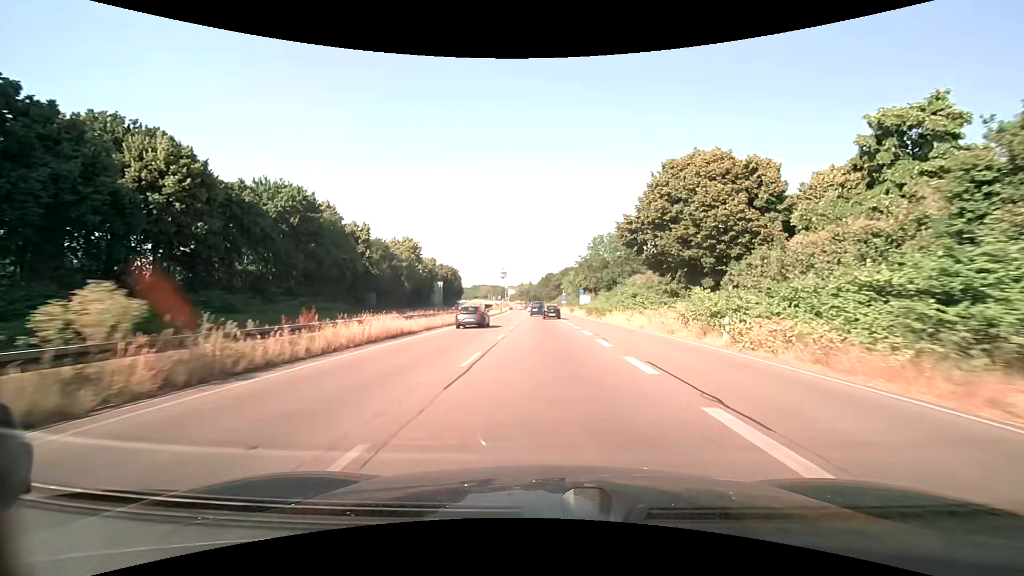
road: trunk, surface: asphalt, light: Day
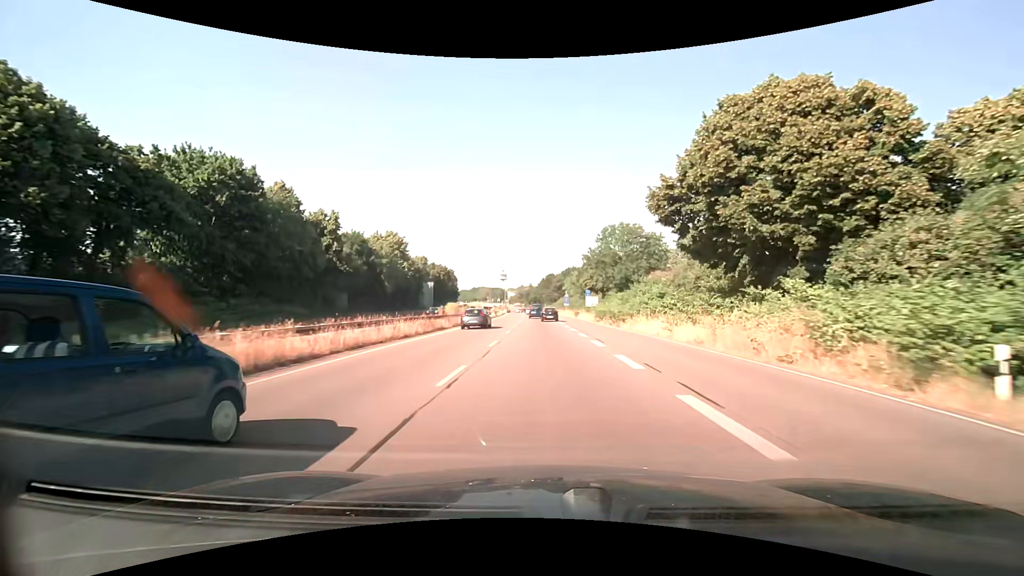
(0.0, +11.3) m; 0°
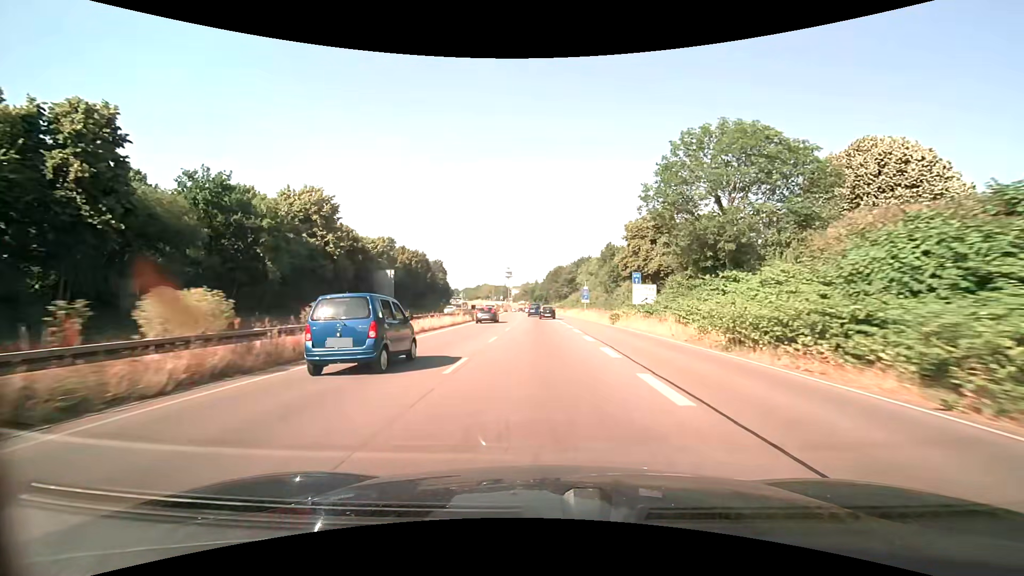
(-0.1, +34.4) m; -1°
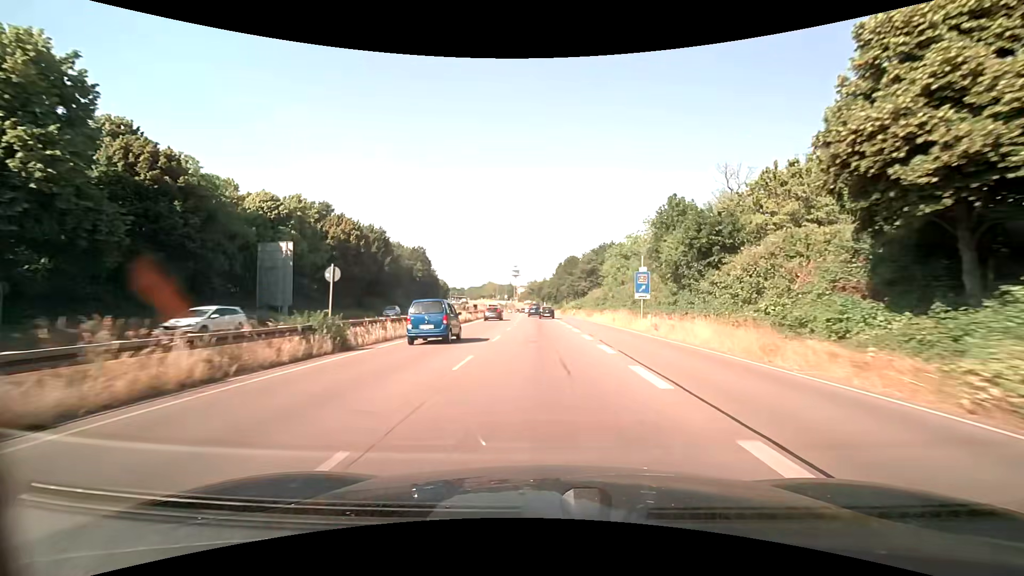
(-0.4, +35.3) m; -1°
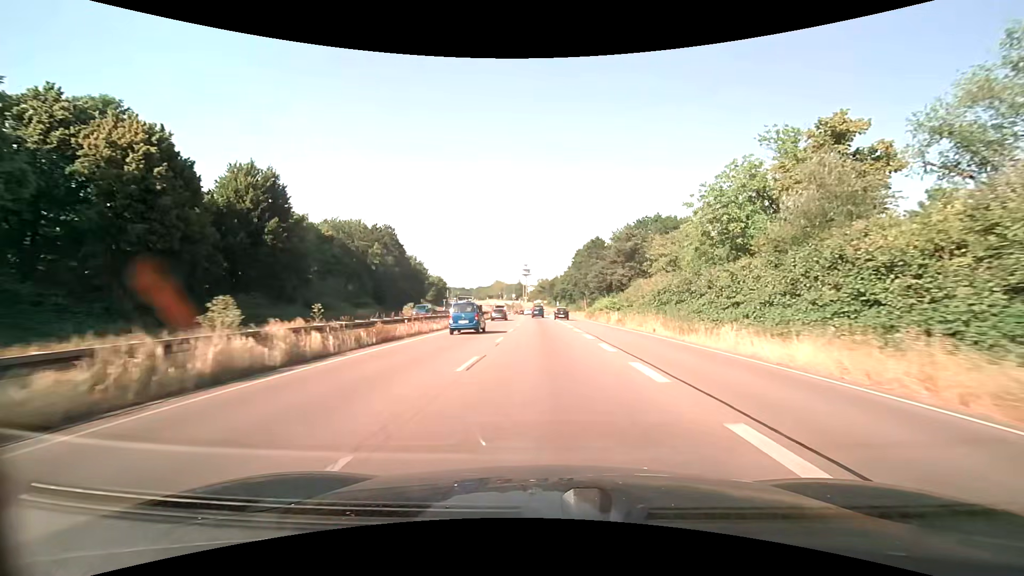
(-0.4, +36.0) m; -1°
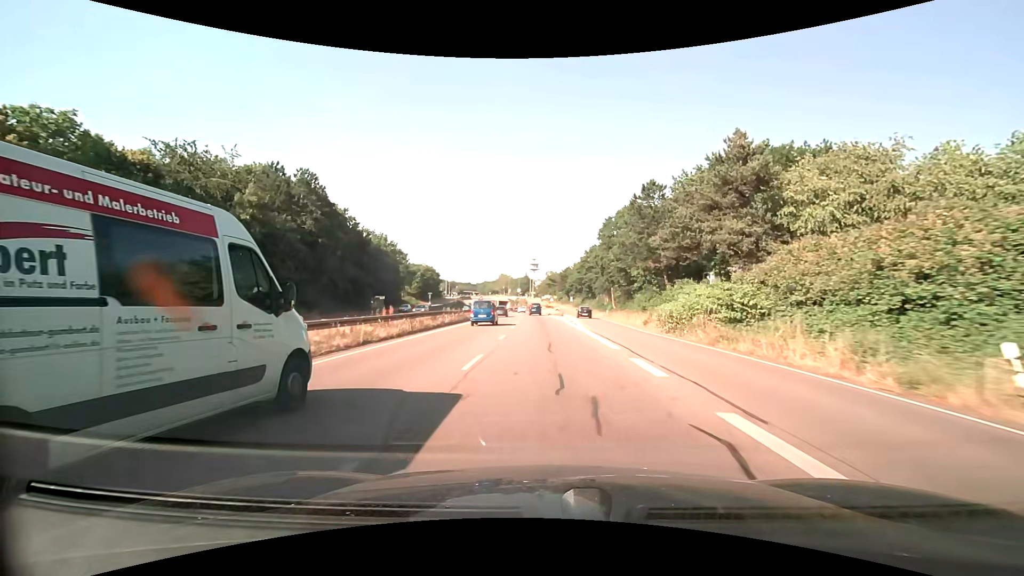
(-0.4, +36.1) m; -1°
(0, +10) (0, +20) (0, +30) (0, +40) (0, +50) (-1, +60) (-1, +70) (-2, +80) (-2, +90) (-3, +100) m
